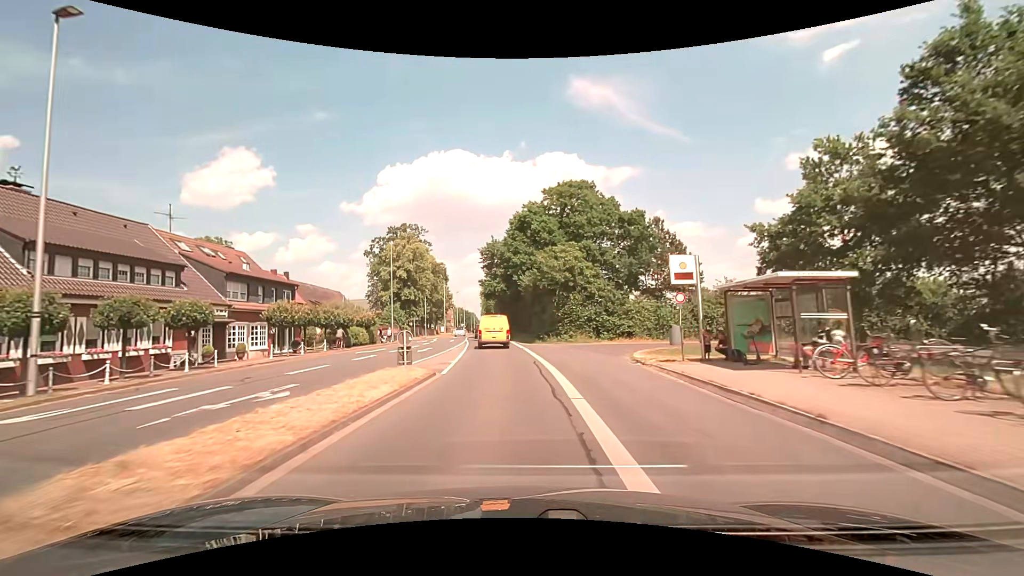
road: secondary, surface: asphalt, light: Day
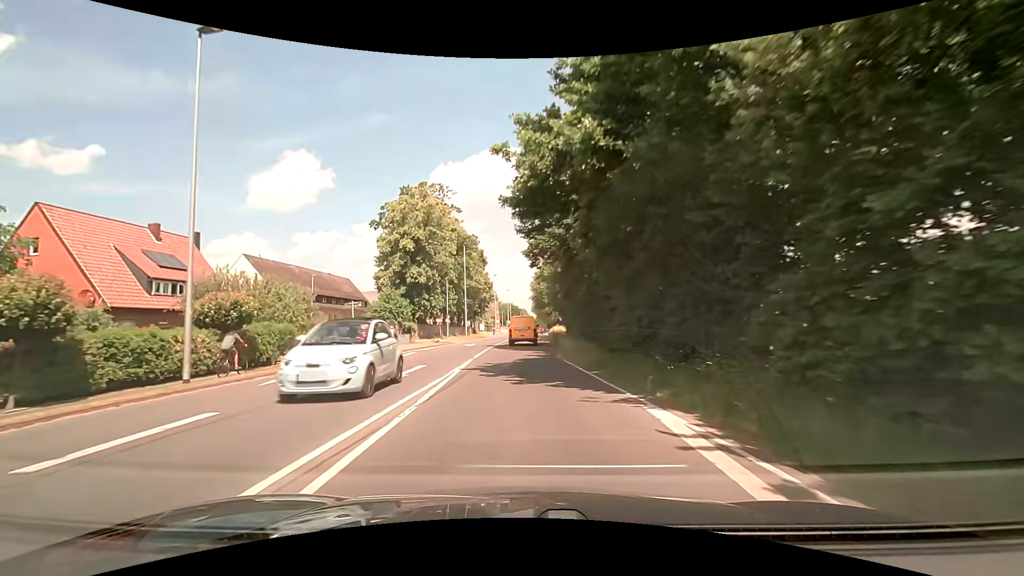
(-2.2, +36.0) m; -6°
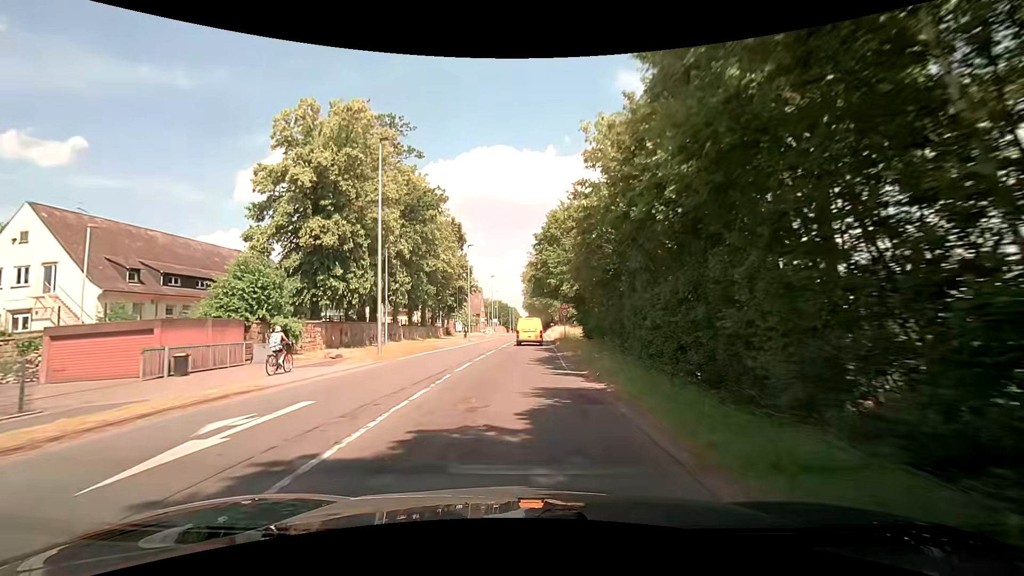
(-0.1, +29.9) m; +1°
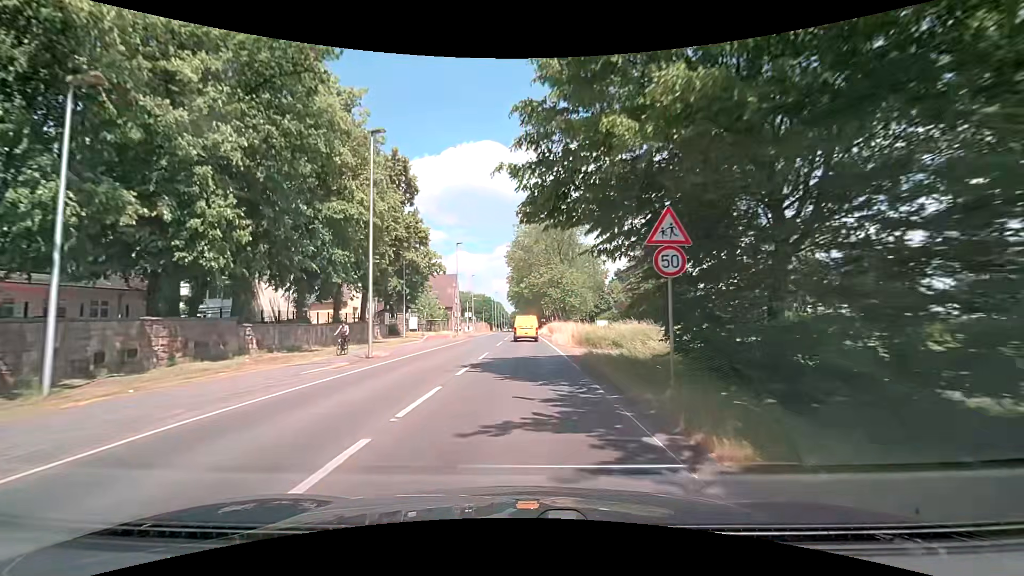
(+0.2, +30.8) m; +1°
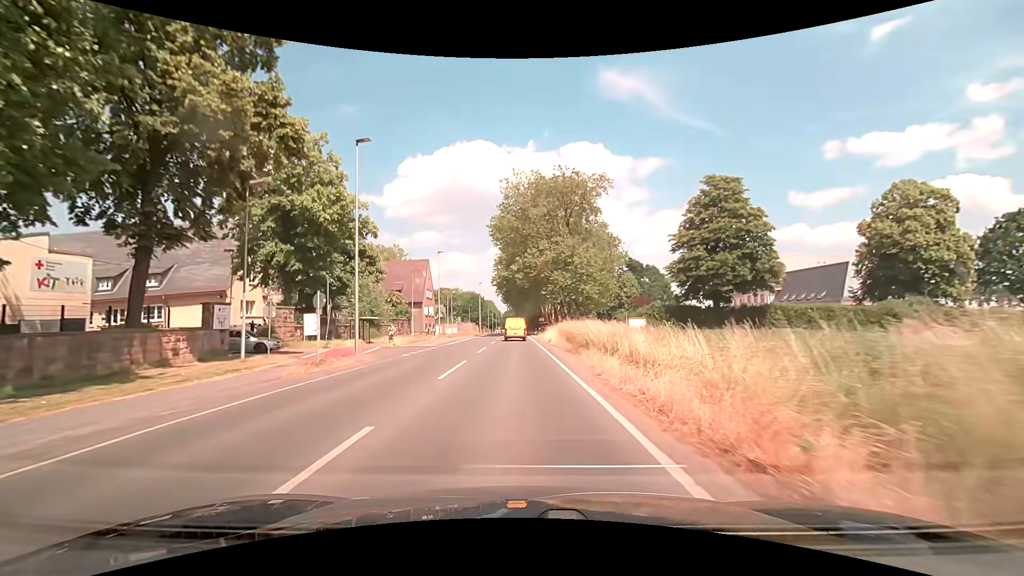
(+0.3, +30.5) m; +1°
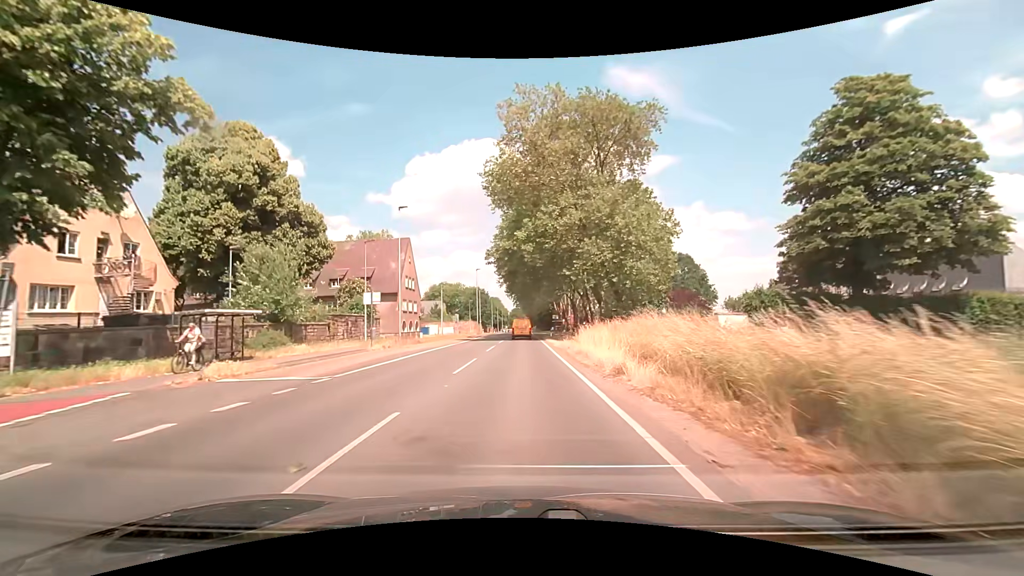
(-0.3, +23.0) m; -1°
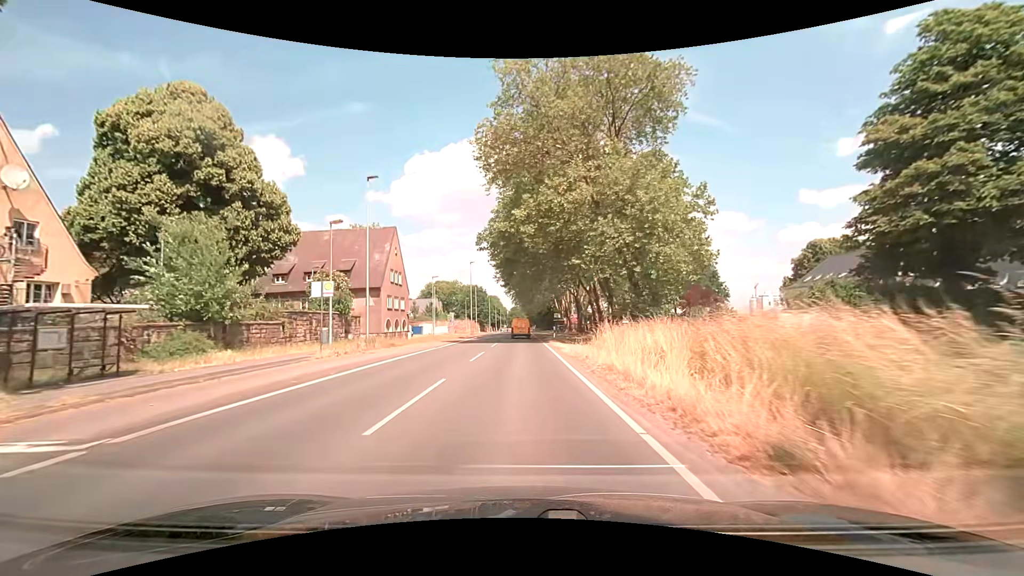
(0.0, +7.6) m; 0°
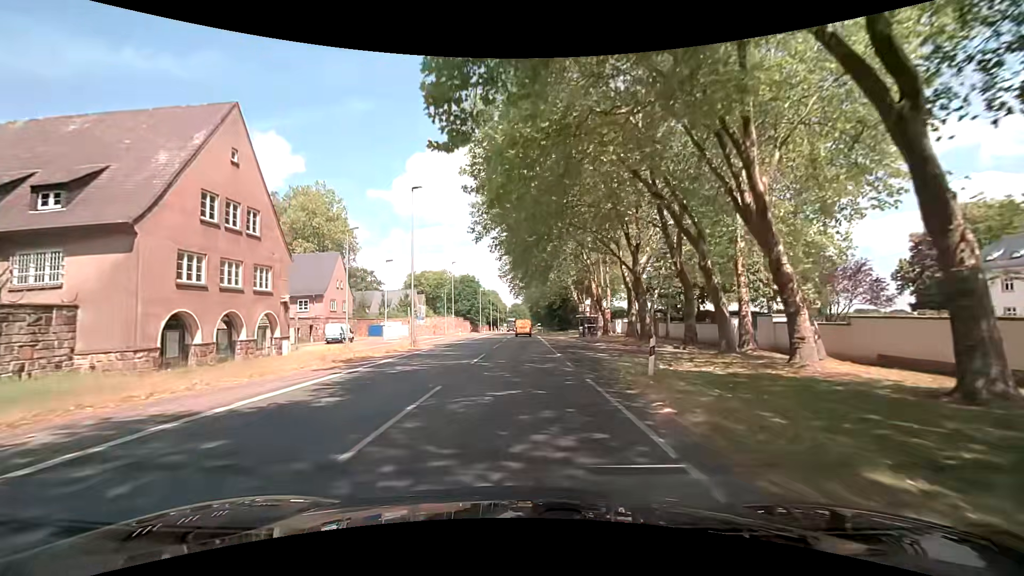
(0.0, +37.5) m; 0°
(0, +10) (0, +20) (0, +30) (0, +40) (0, +50) (0, +60) (0, +70) (+1, +80) (+1, +90) (+1, +100) m
